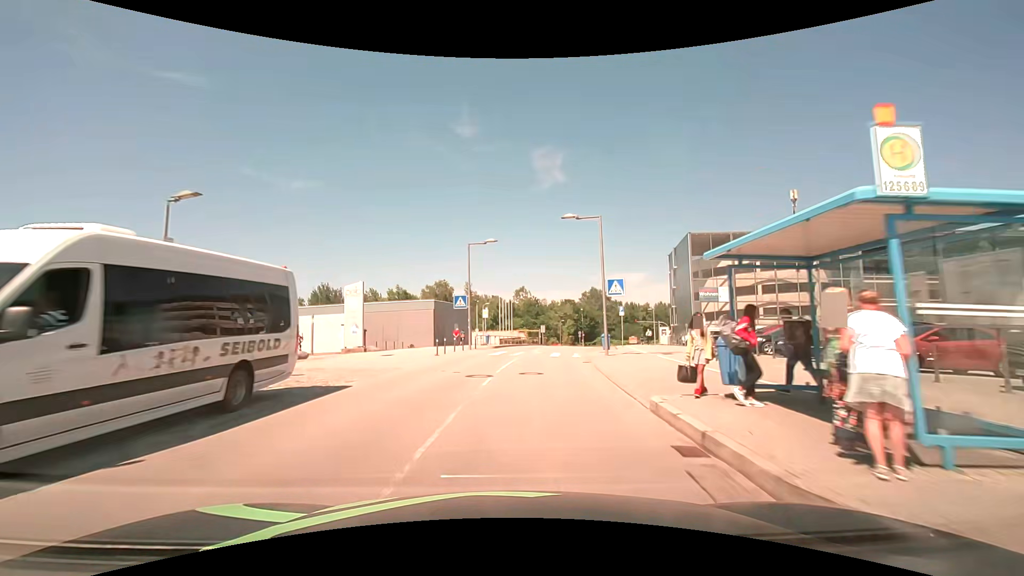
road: residential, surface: asphalt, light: Day
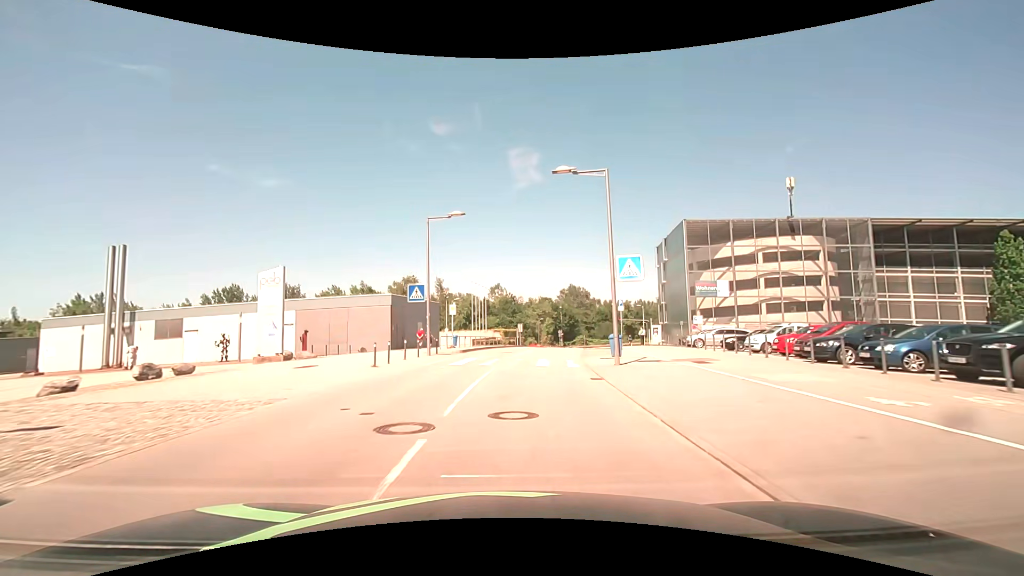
(+0.2, +7.6) m; +3°
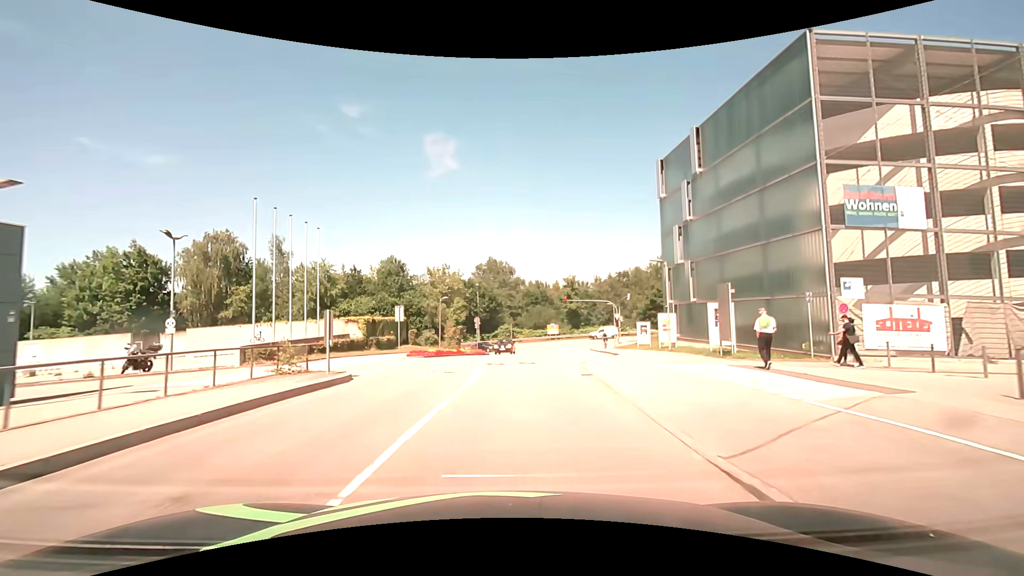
(+3.3, +36.5) m; +10°
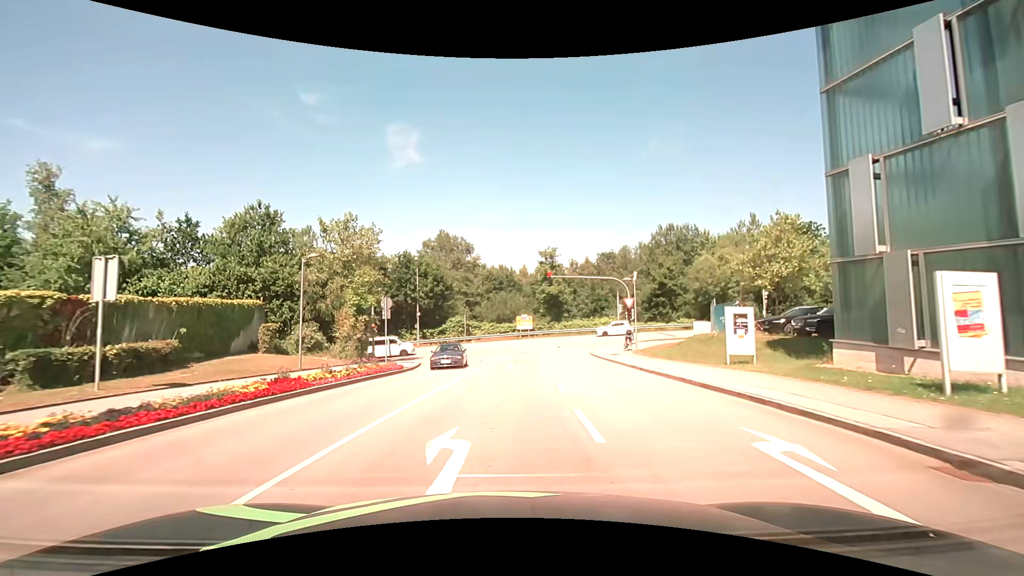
(+0.8, +24.4) m; +3°
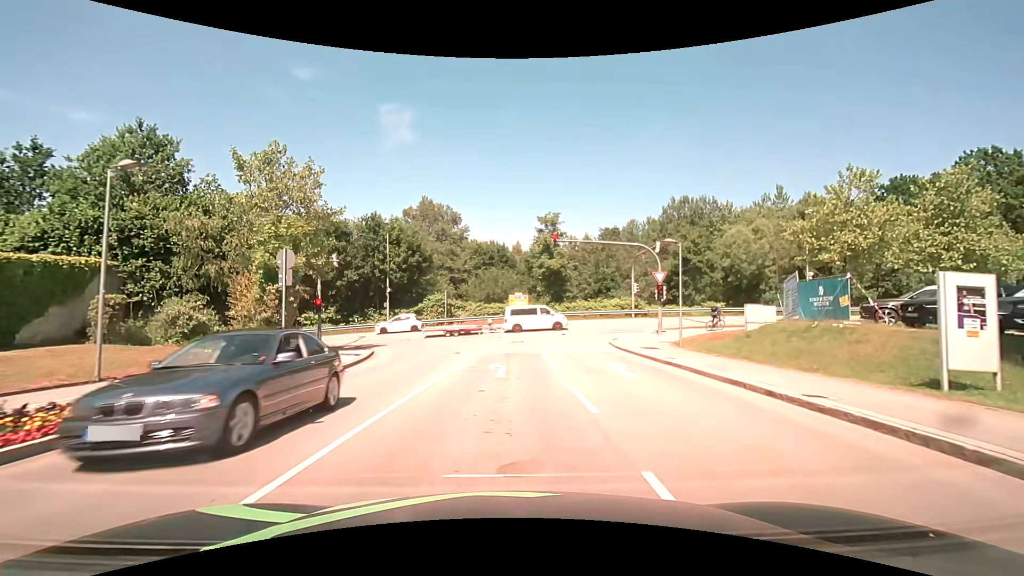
(+0.2, +10.3) m; +2°
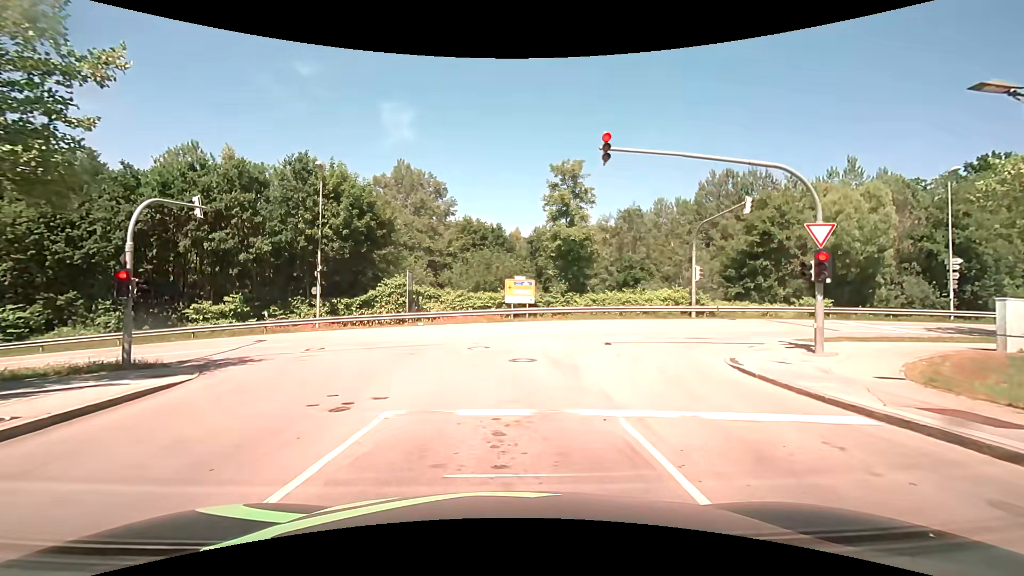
(0.0, +15.9) m; +1°
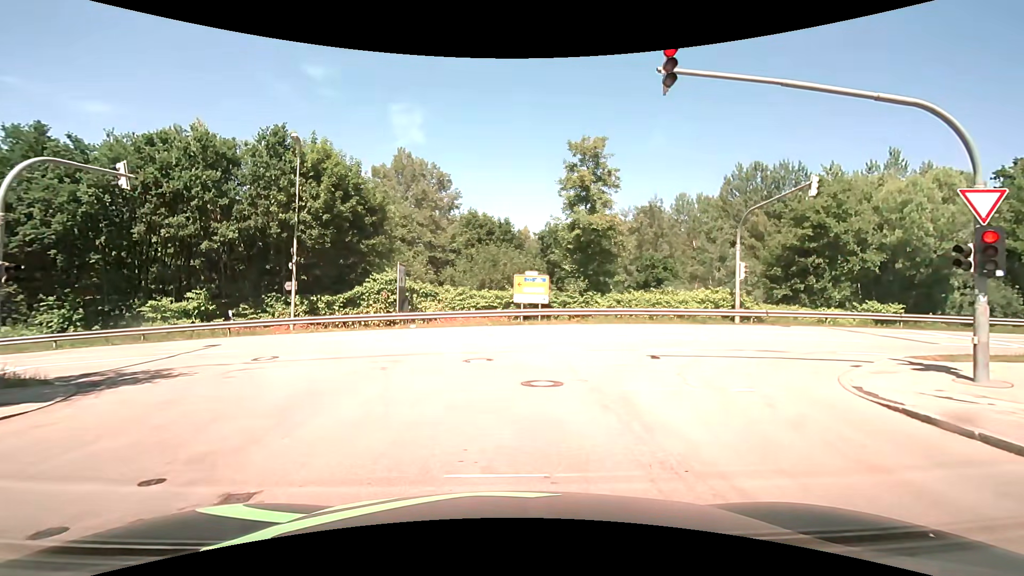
(-0.1, +4.4) m; -3°
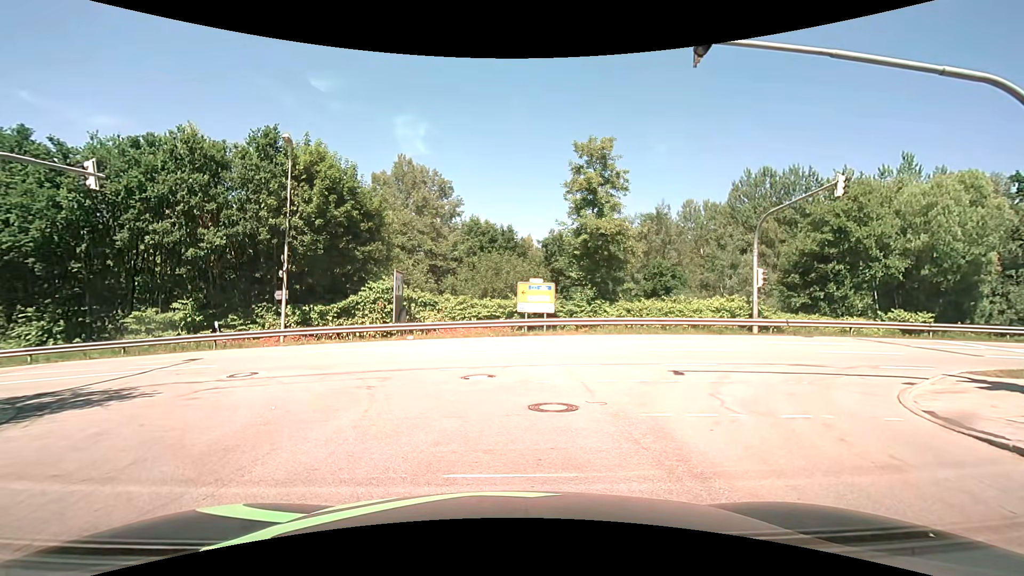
(0.0, +1.3) m; +2°
(-1, +10) (-6, +18) (-16, +22) (-25, +22) (-35, +21) (-45, +20) (-55, +19) (-65, +18) (-75, +17) (-85, +16) m
